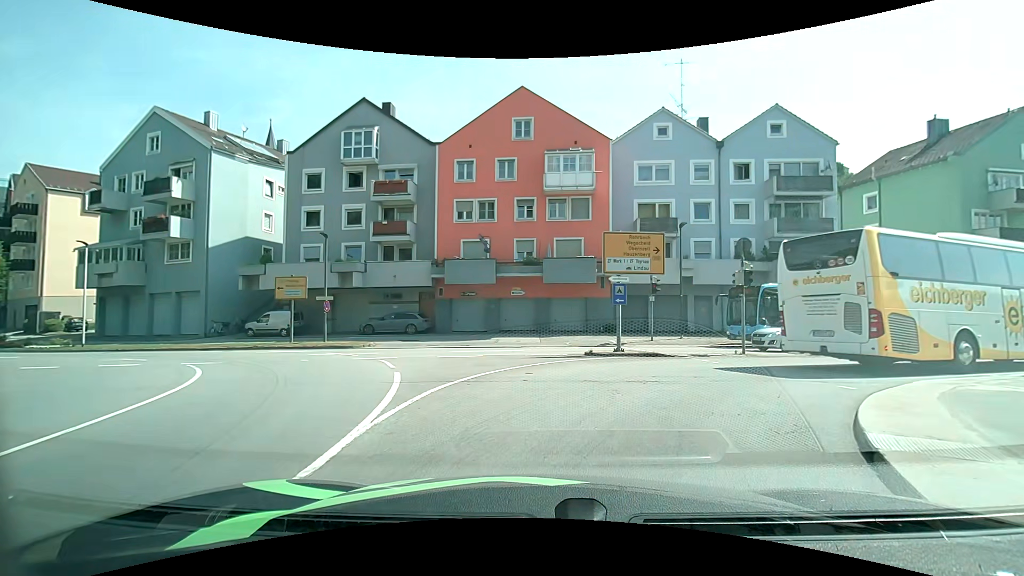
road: primary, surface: asphalt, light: Day
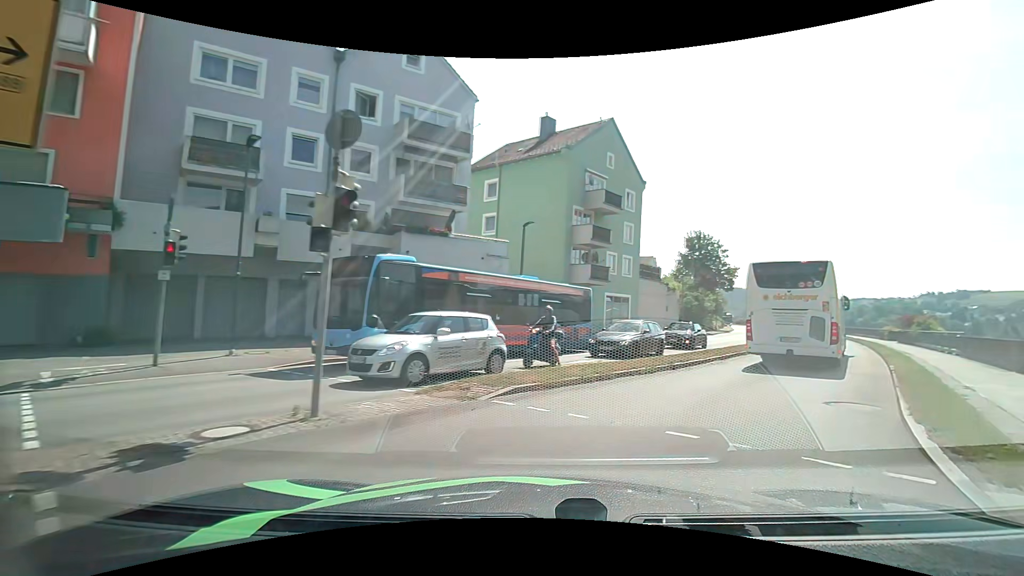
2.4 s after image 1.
(+4.2, +12.2) m; +43°
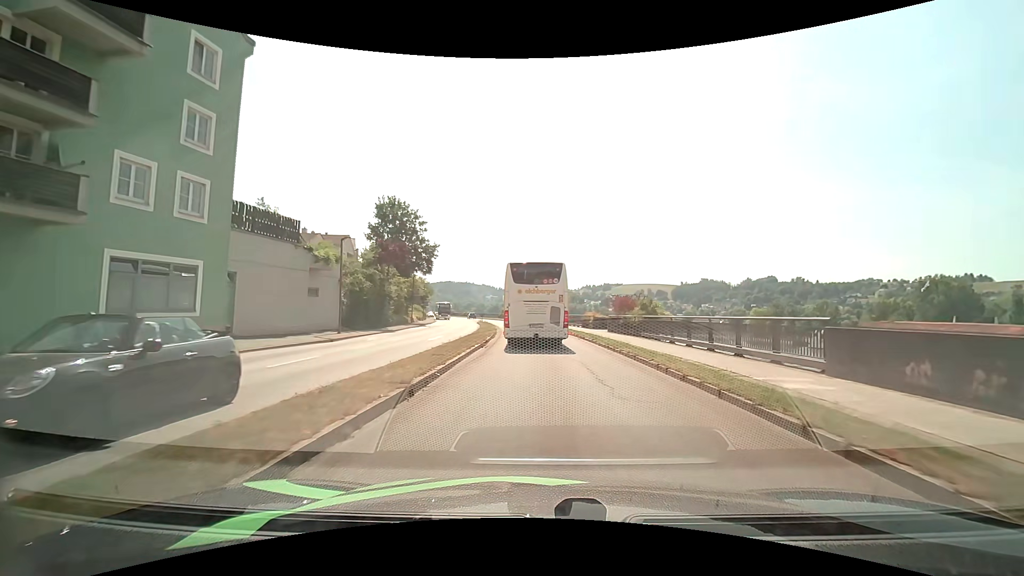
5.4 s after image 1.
(+8.5, +19.9) m; +30°
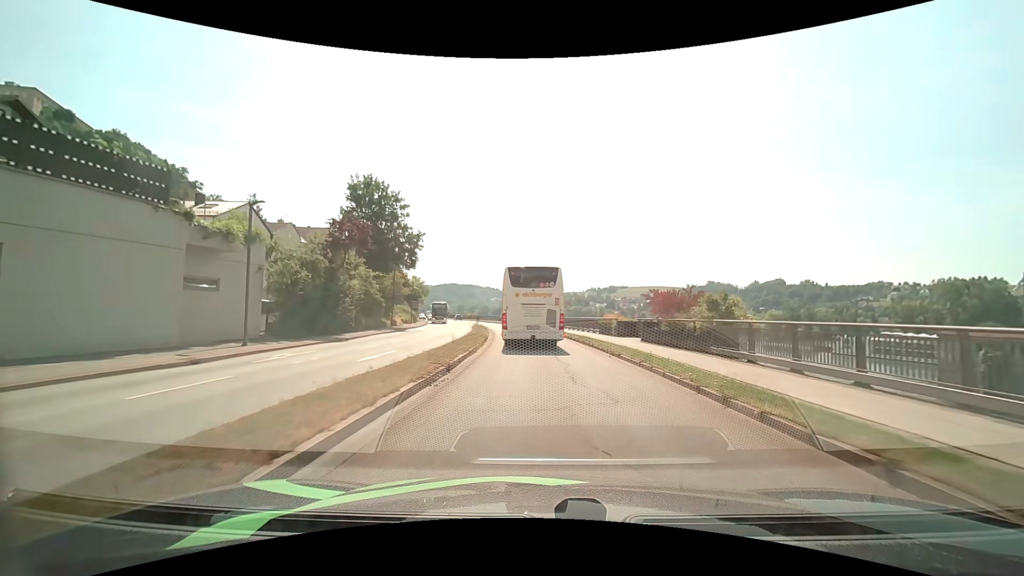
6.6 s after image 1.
(0.0, +10.6) m; 0°
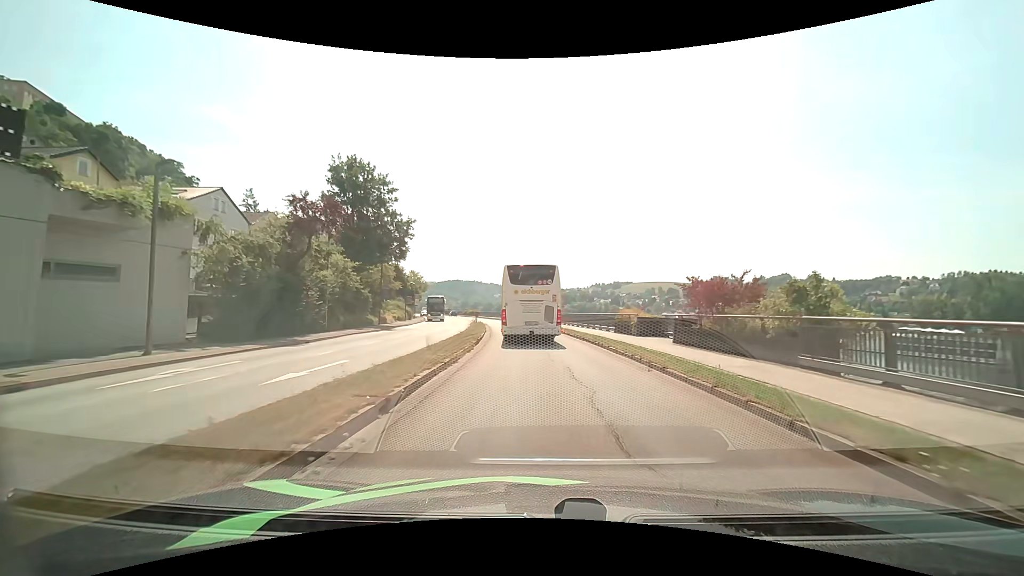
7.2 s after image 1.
(0.0, +5.5) m; -1°
